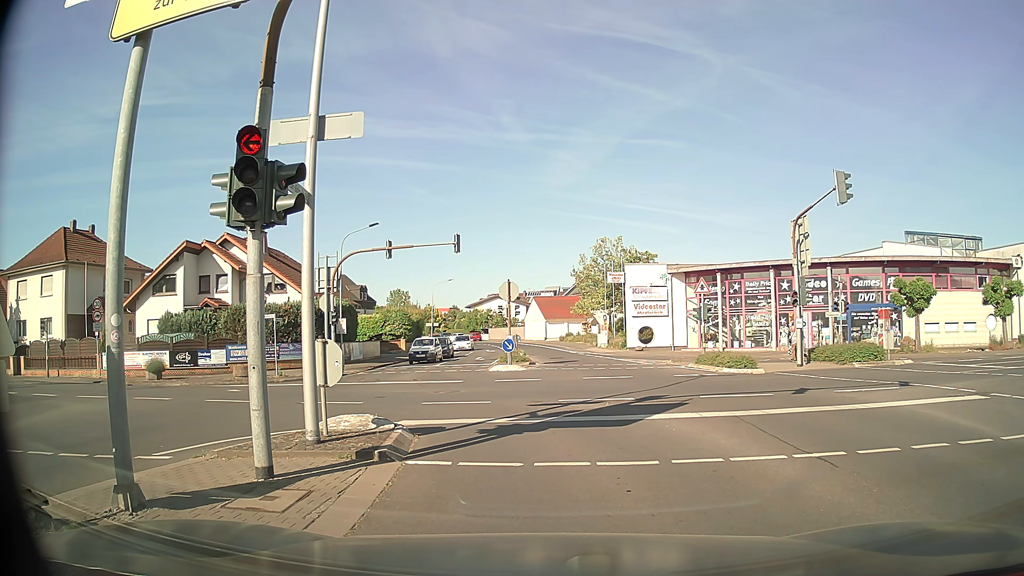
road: secondary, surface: asphalt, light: Day
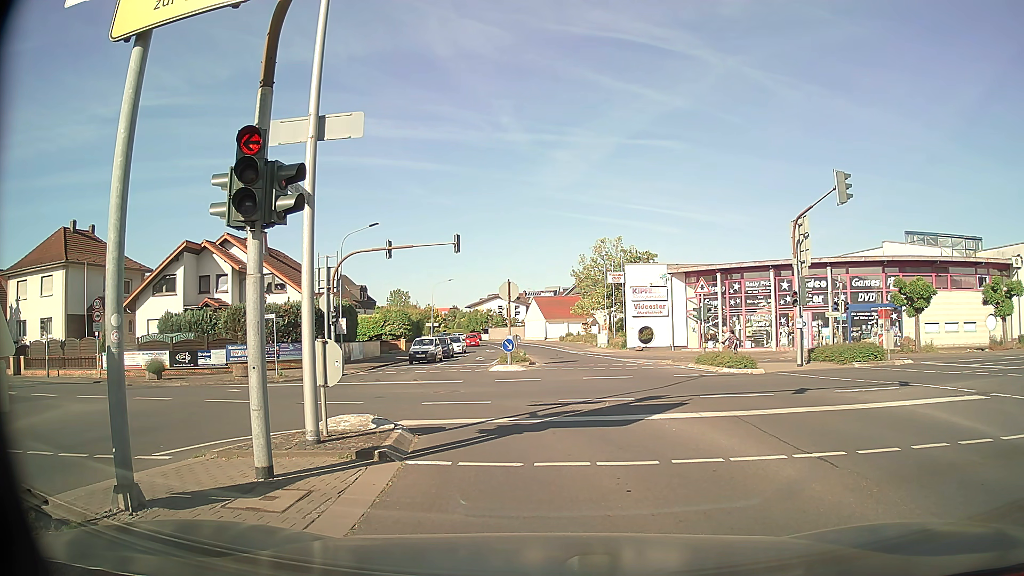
(0.0, 0.0) m; 0°
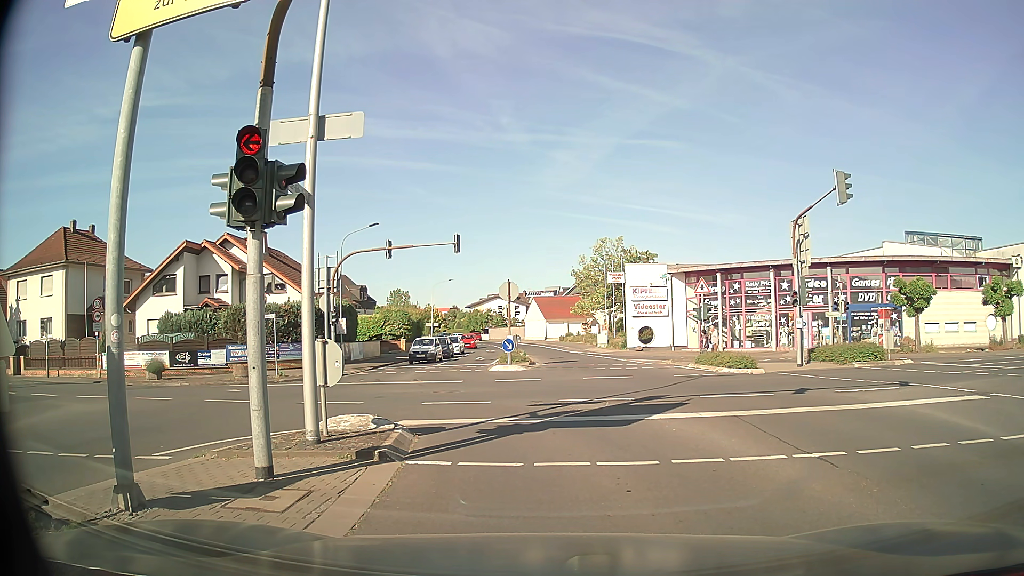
(0.0, 0.0) m; 0°
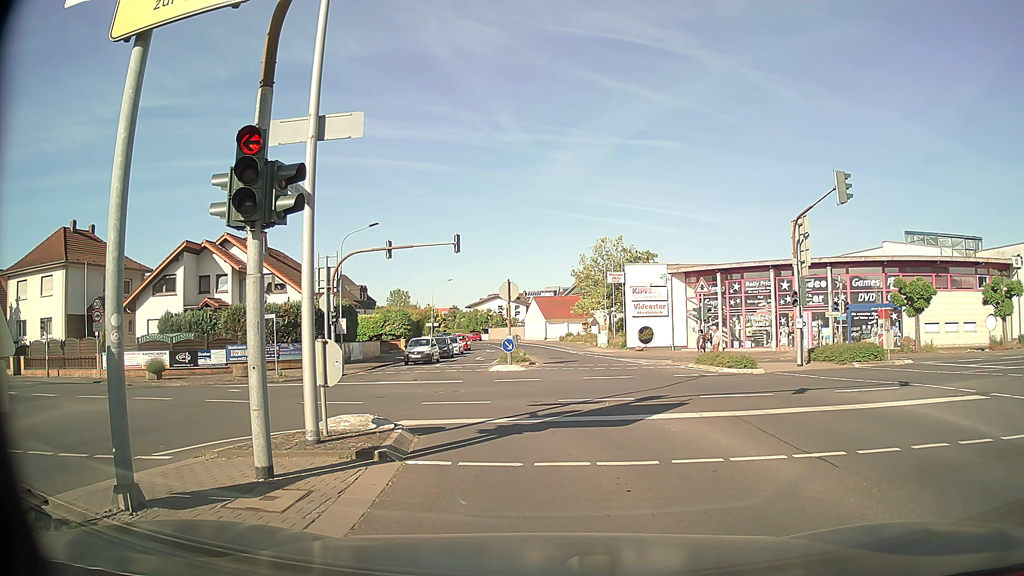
(0.0, 0.0) m; 0°
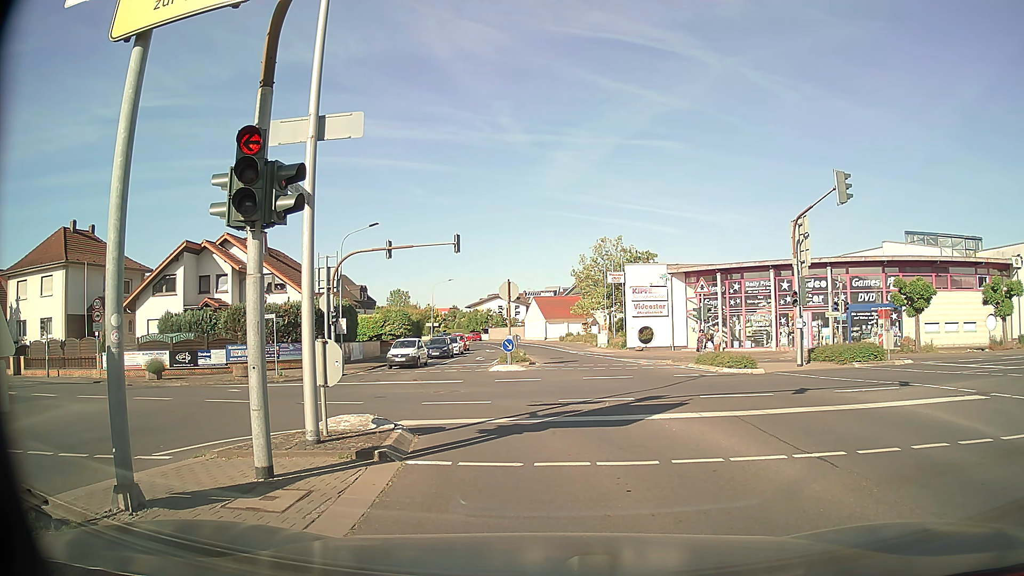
(0.0, 0.0) m; 0°
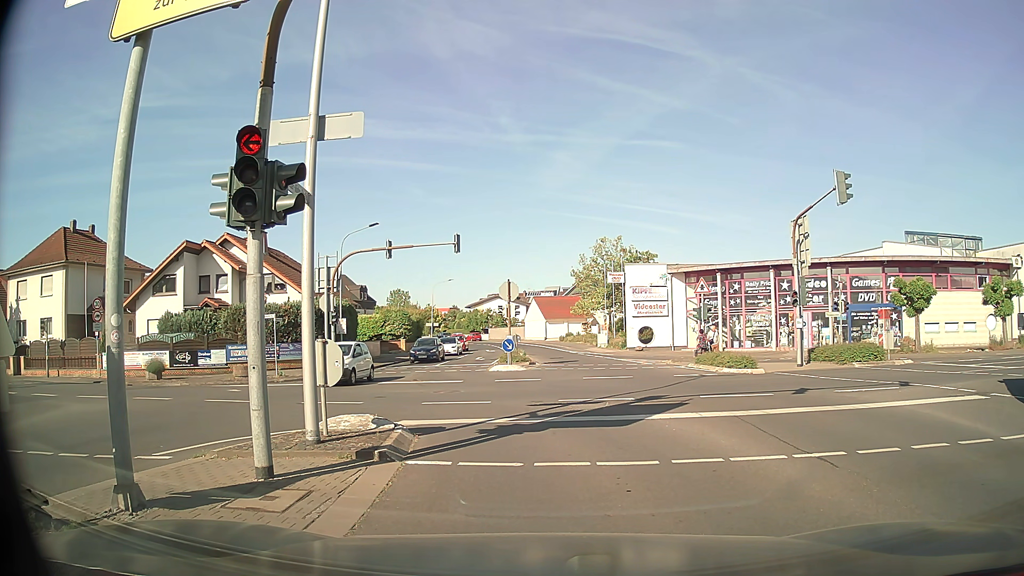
(0.0, 0.0) m; 0°
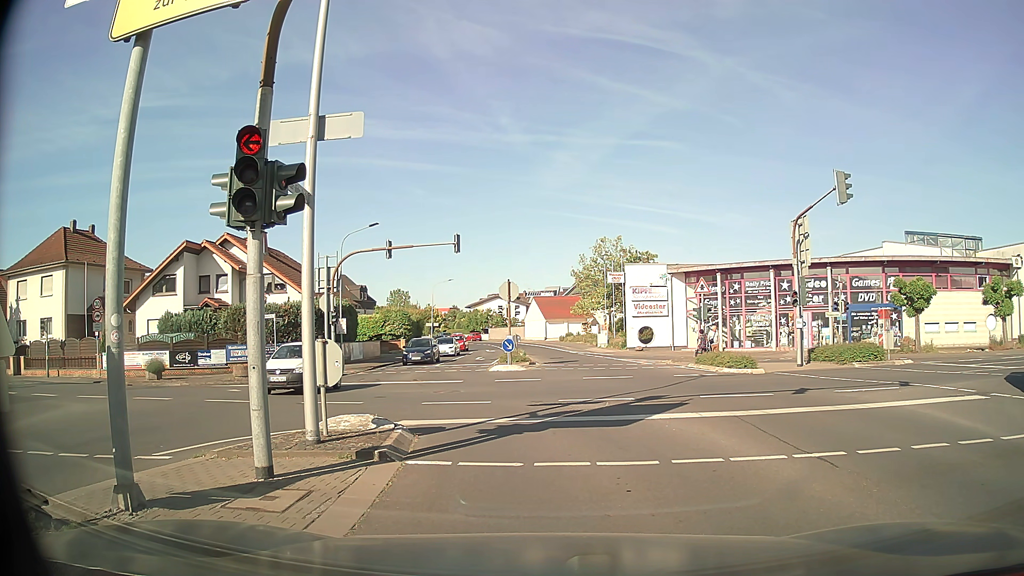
(0.0, 0.0) m; 0°
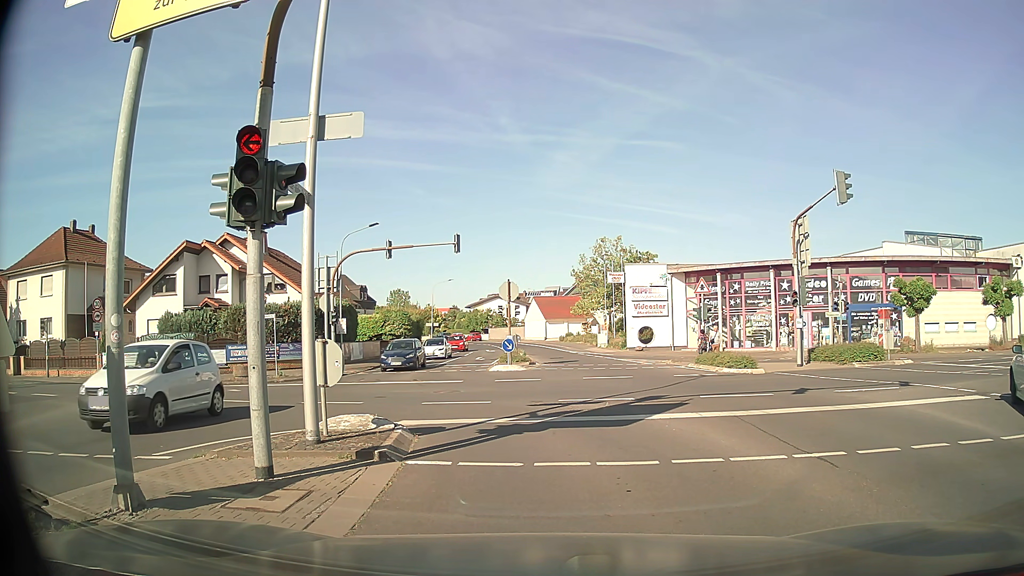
(0.0, 0.0) m; 0°
(0, +10) (-4, +19) (-13, +24) (-23, +26) (-33, +27) (-42, +29) (-52, +30) (-62, +32) (-72, +33) (-82, +34) m
